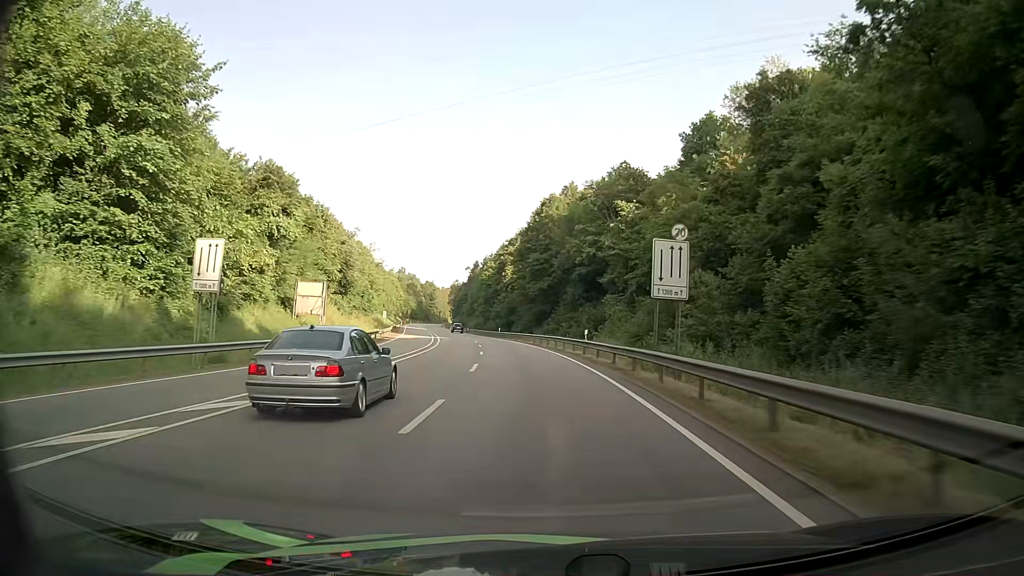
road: primary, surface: asphalt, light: Day
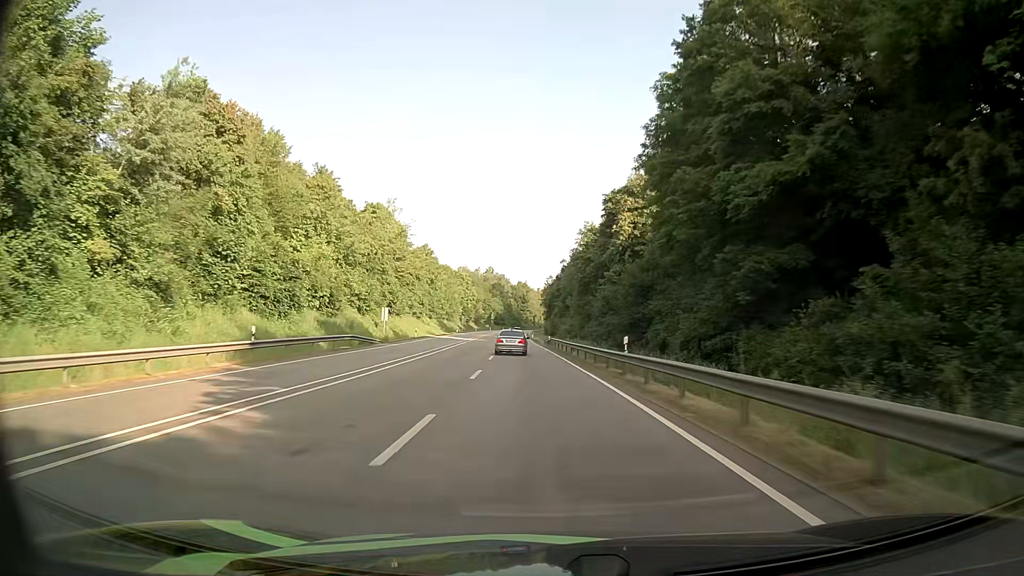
(-5.0, +62.9) m; -9°
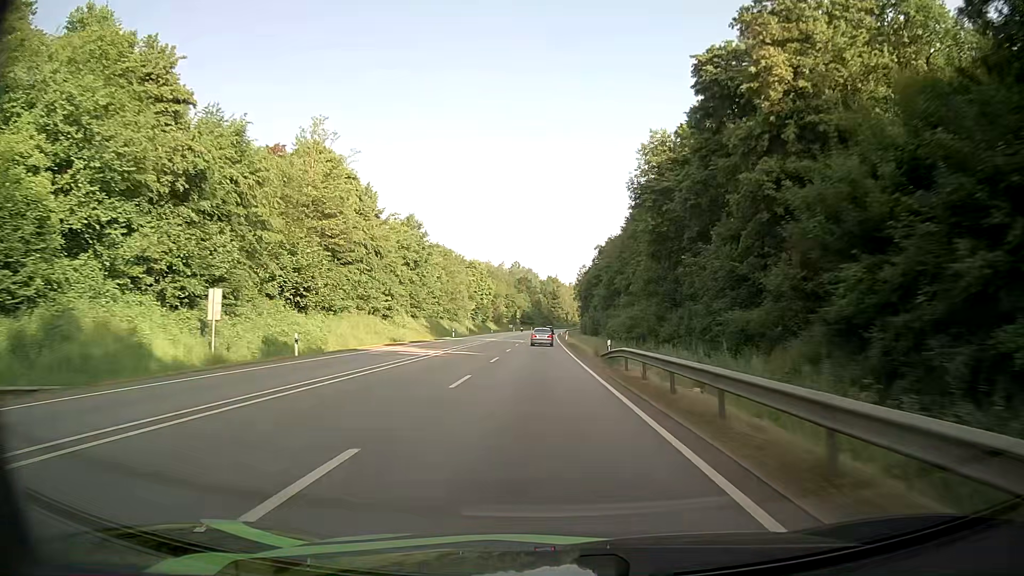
(-1.0, +40.0) m; -3°
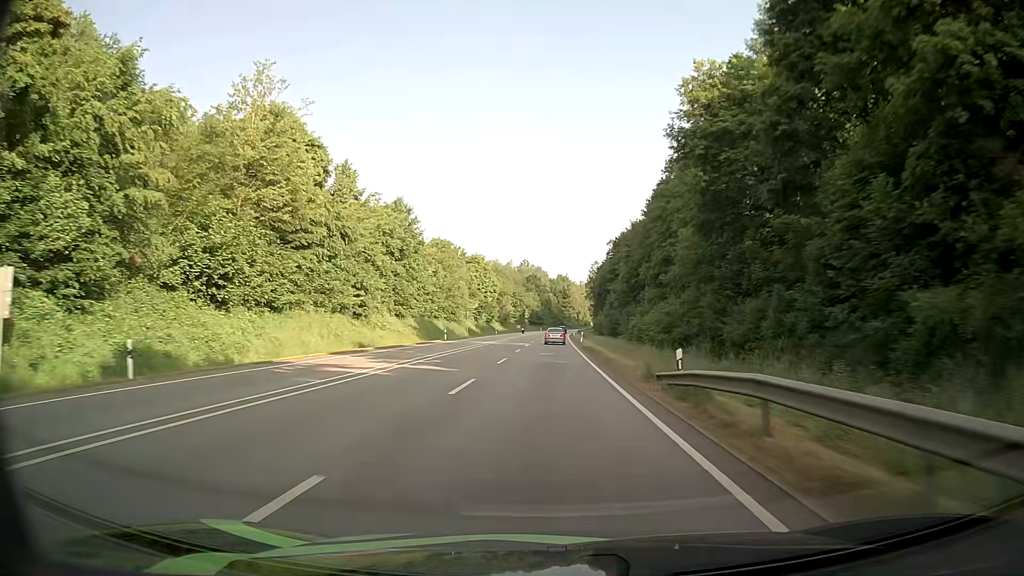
(-0.1, +13.6) m; -1°
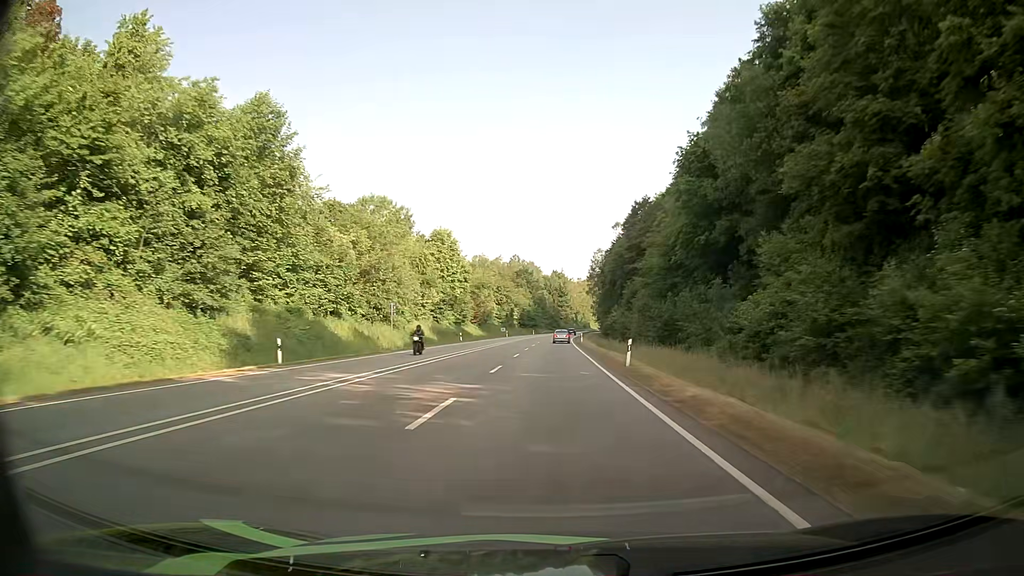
(-0.1, +41.5) m; 0°
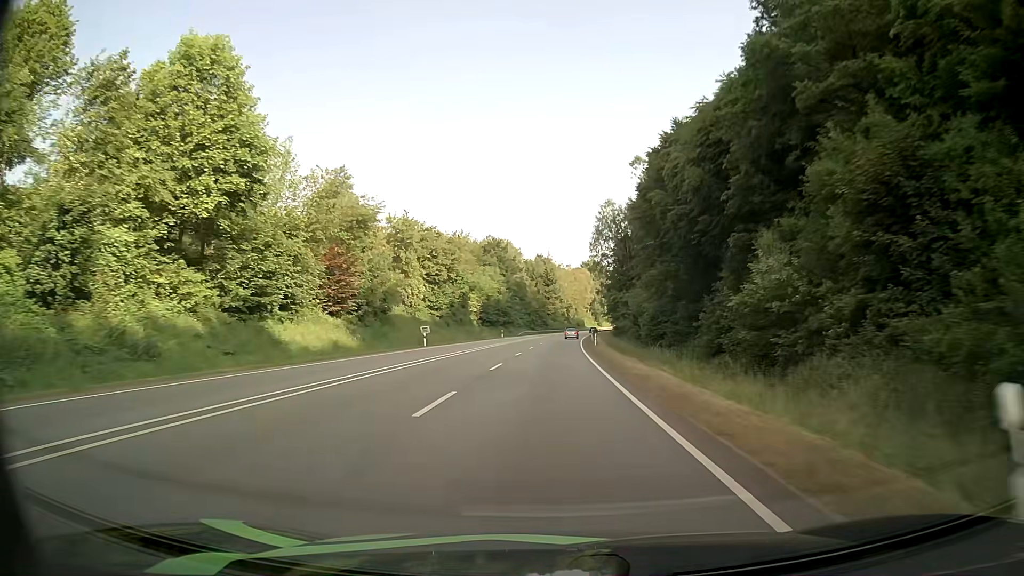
(+0.7, +71.9) m; +1°
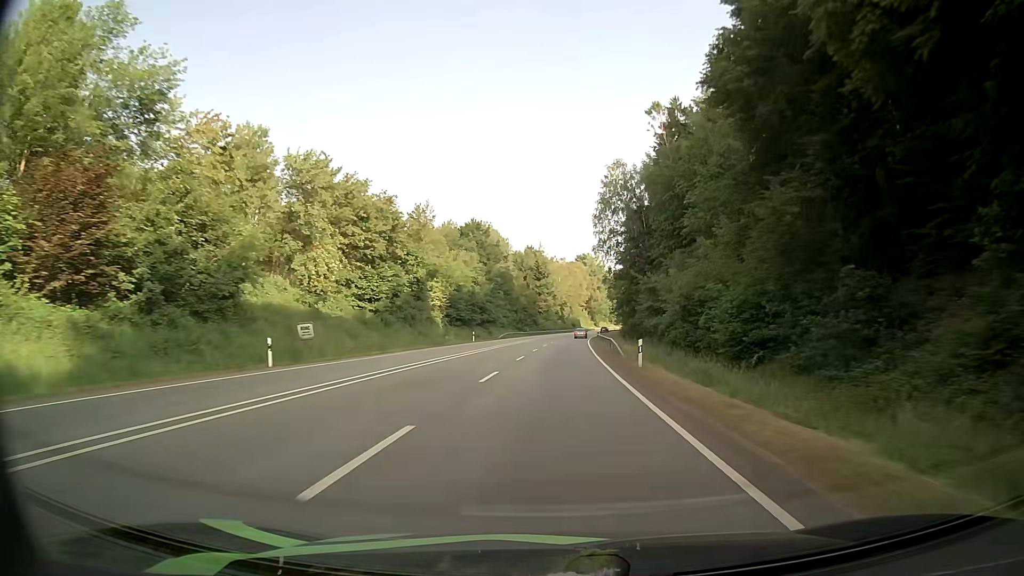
(+0.1, +29.5) m; +1°
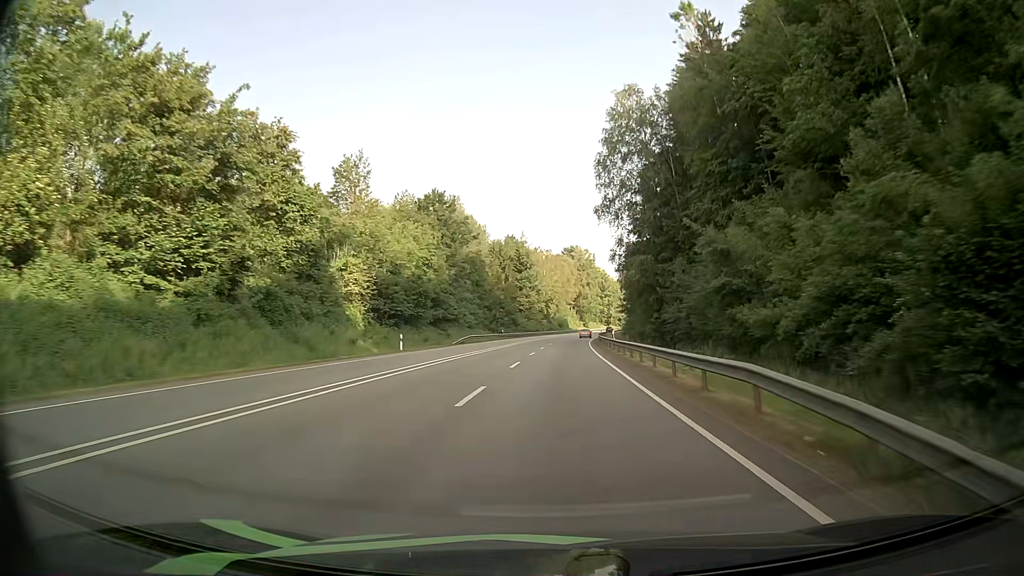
(+0.4, +29.8) m; +1°
(0, +10) (0, +20) (+1, +30) (+1, +40) (+2, +50) (+2, +60) (+3, +70) (+4, +80) (+4, +90) (+5, +100) m
